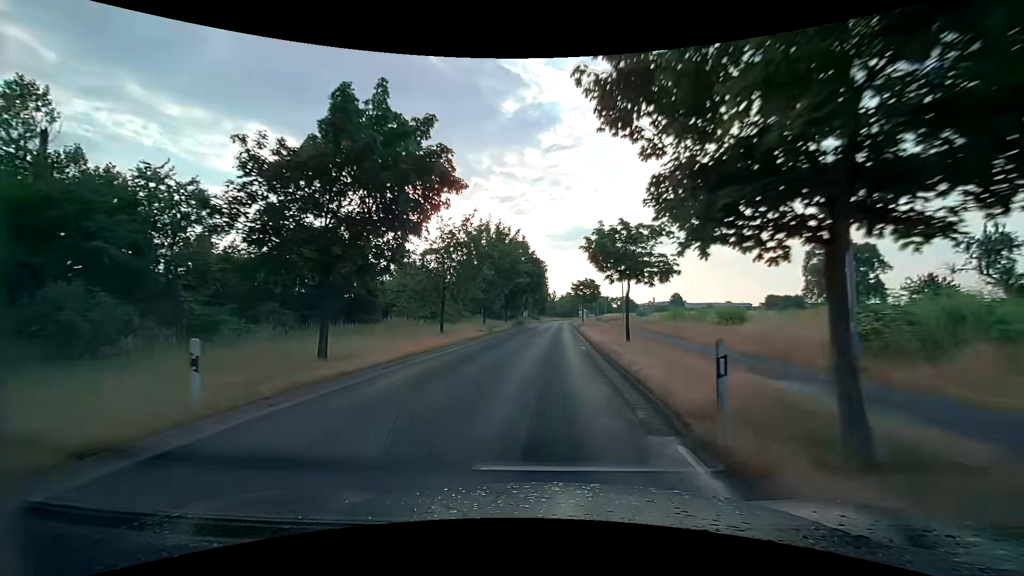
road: unclassified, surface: asphalt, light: Day
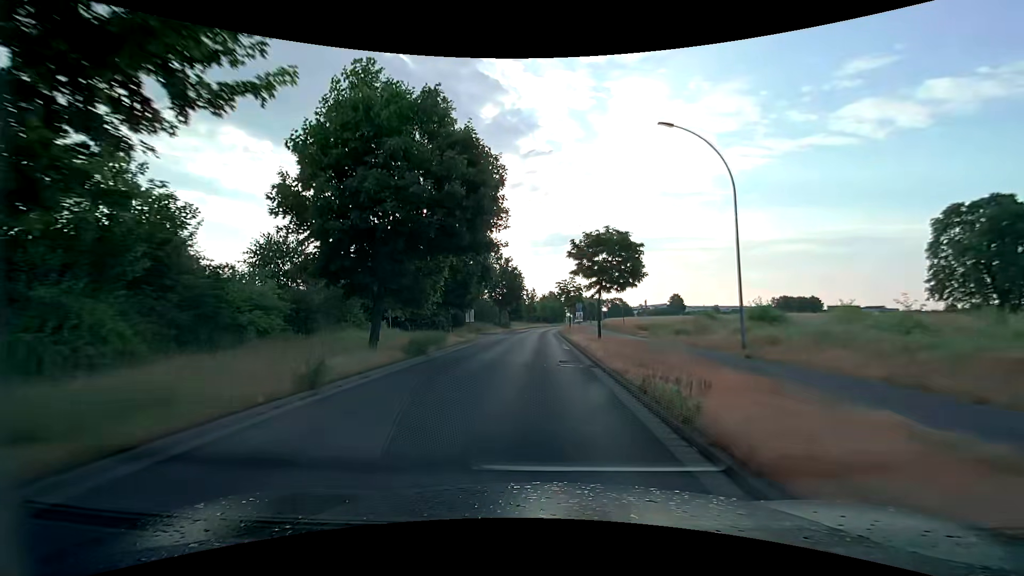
(+1.3, +39.9) m; +2°
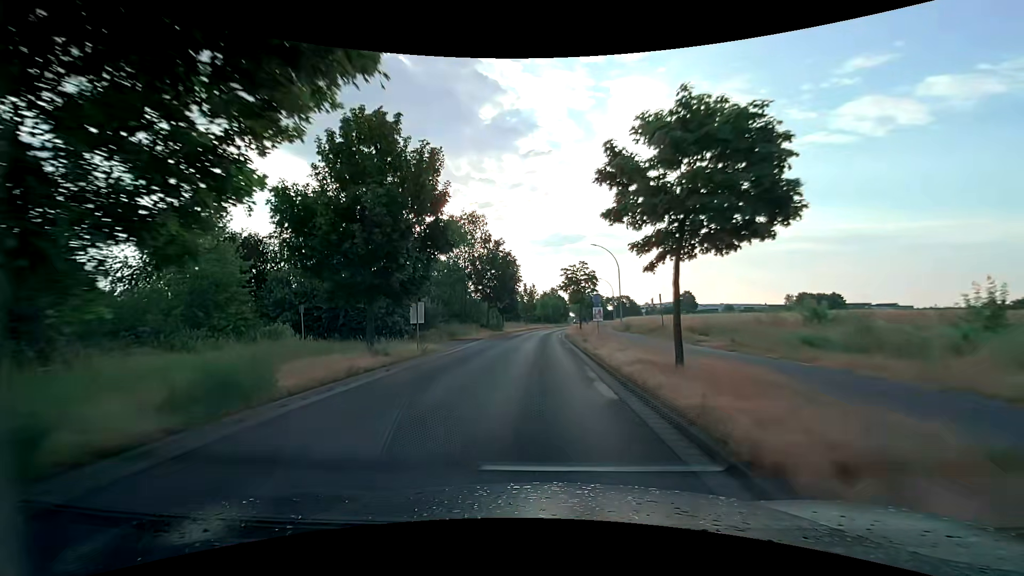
(0.0, +15.4) m; 0°
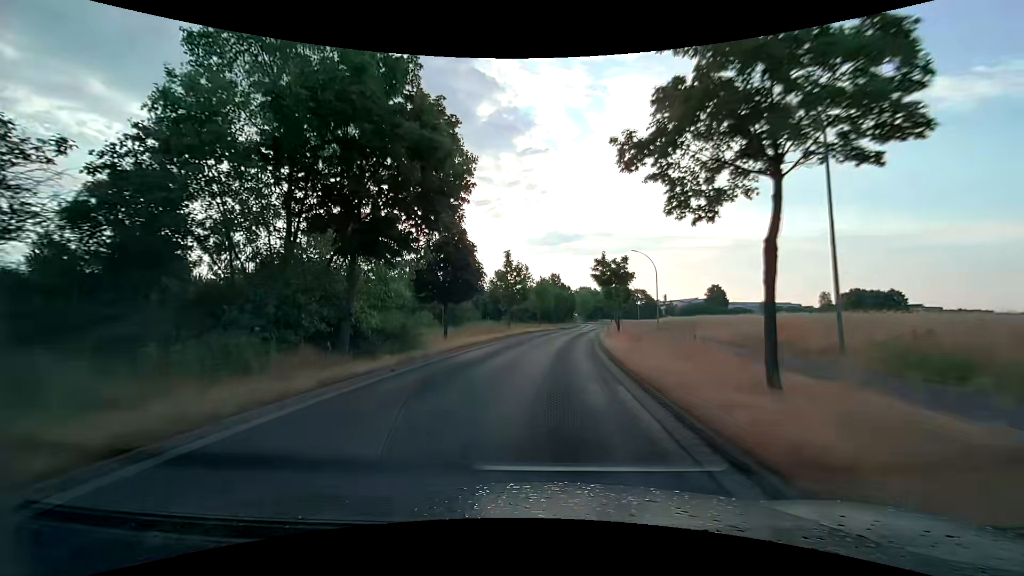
(-0.1, +37.1) m; 0°
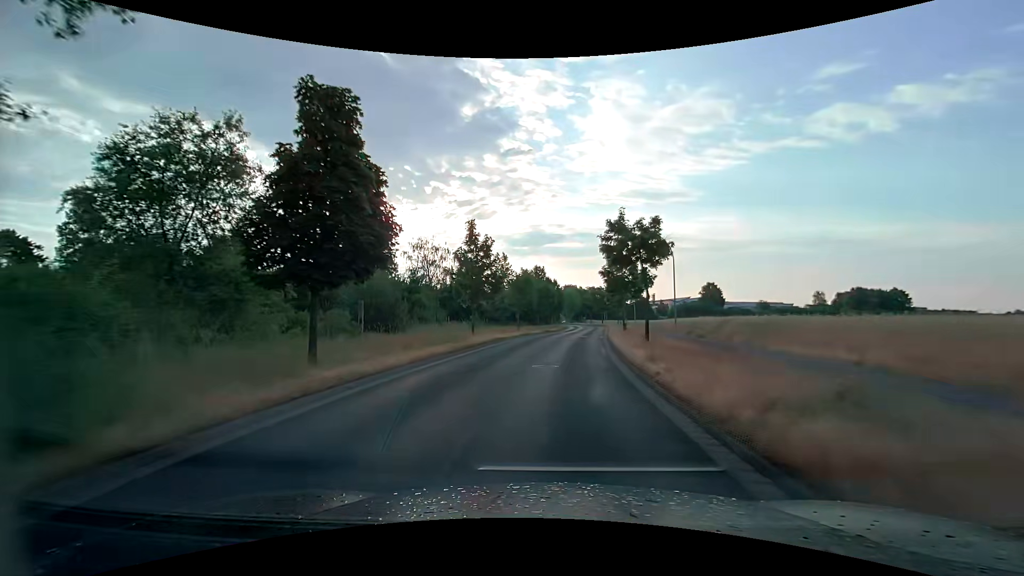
(+0.2, +14.3) m; +2°
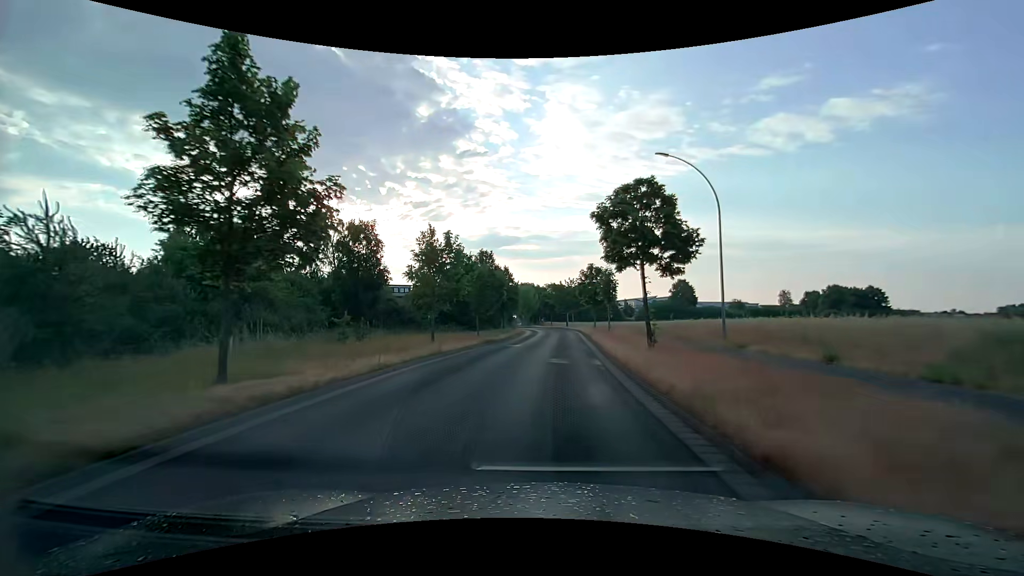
(+1.0, +20.8) m; +5°
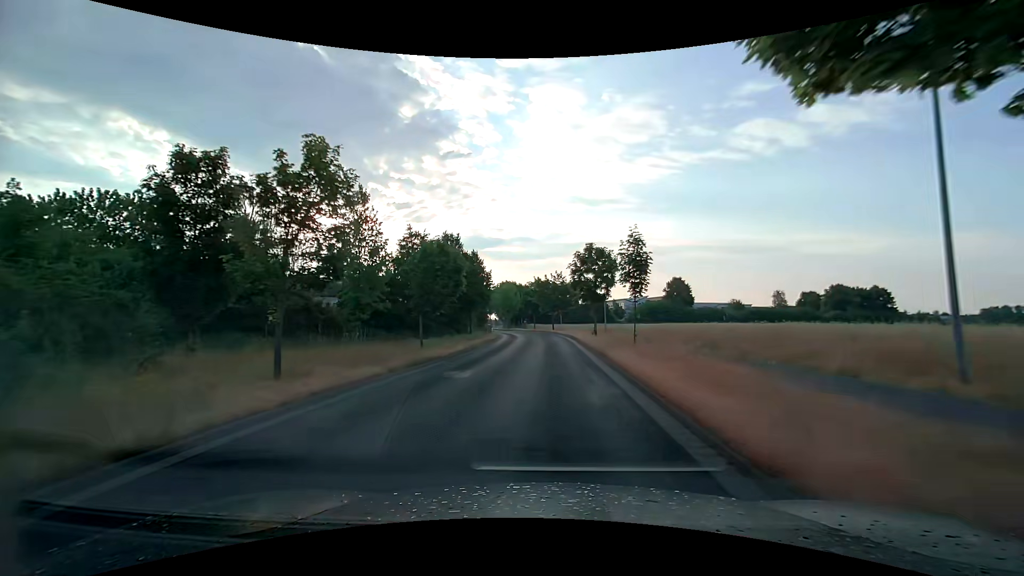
(+0.2, +13.5) m; +2°
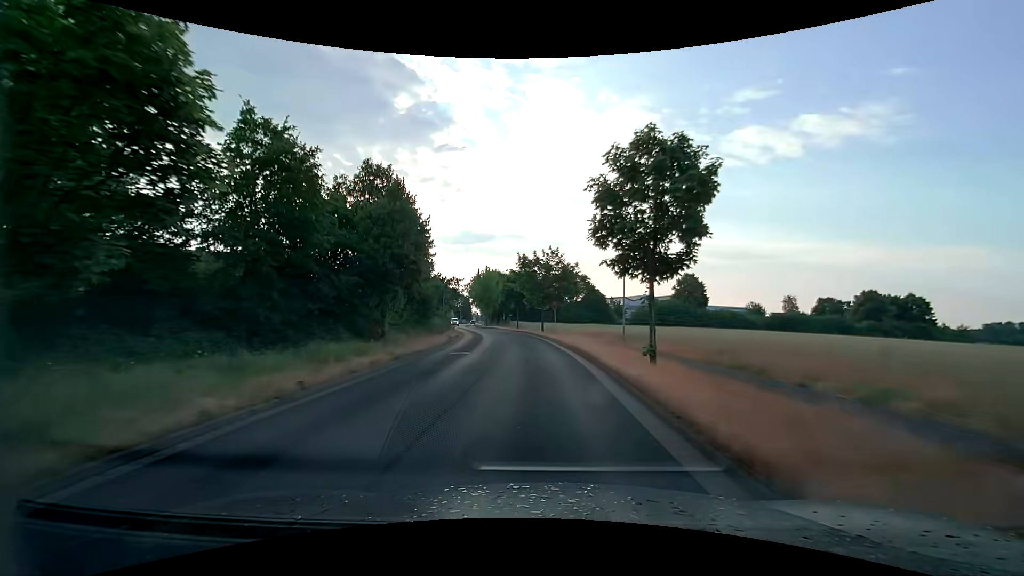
(+0.3, +19.7) m; +2°
(0, +10) (0, +20) (-1, +30) (-2, +40) (-4, +50) (-6, +60) (-8, +69) (-11, +79) (-13, +89) (-15, +98) m
